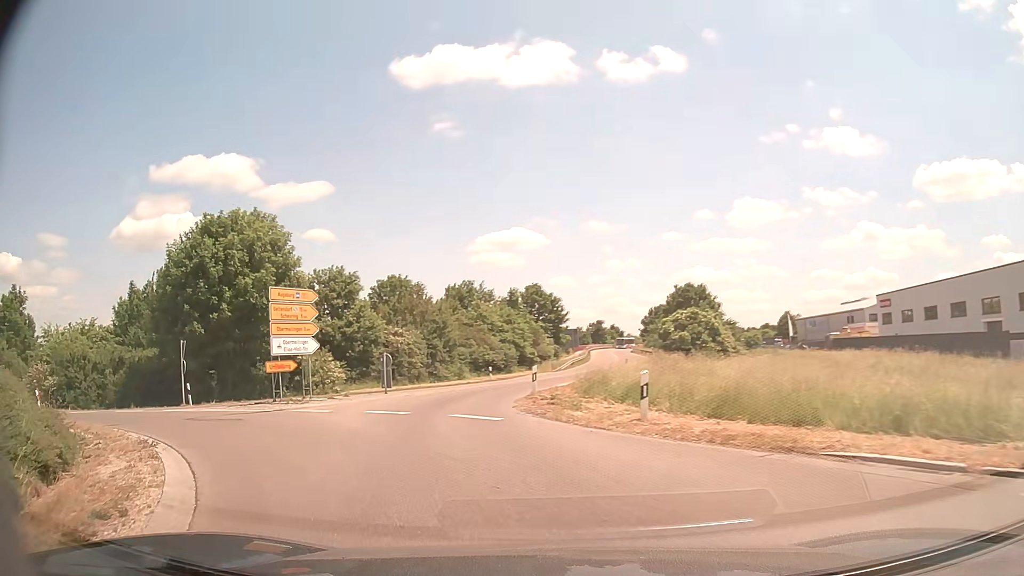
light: Day
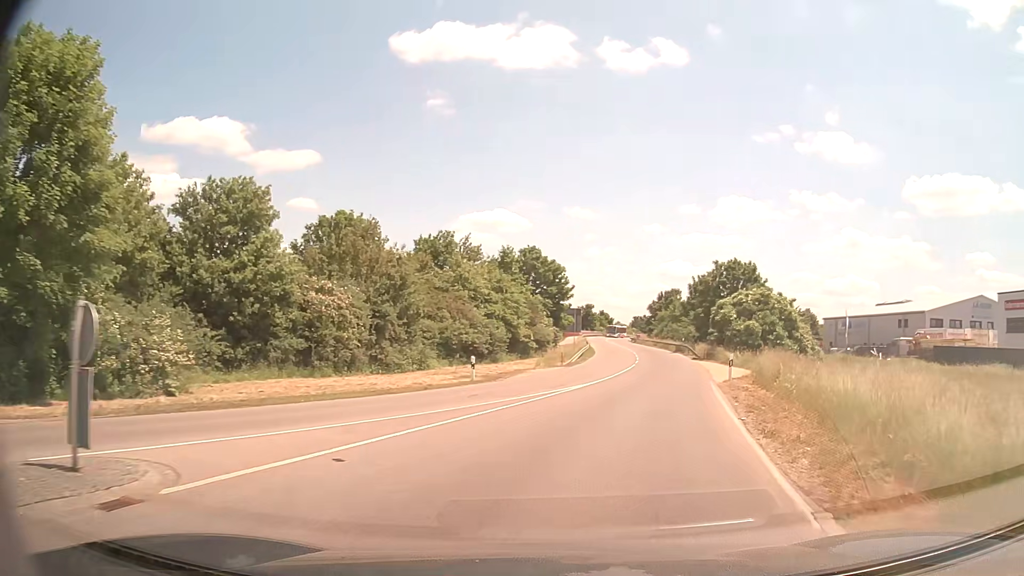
(-2.4, +21.7) m; +2°
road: secondary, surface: asphalt
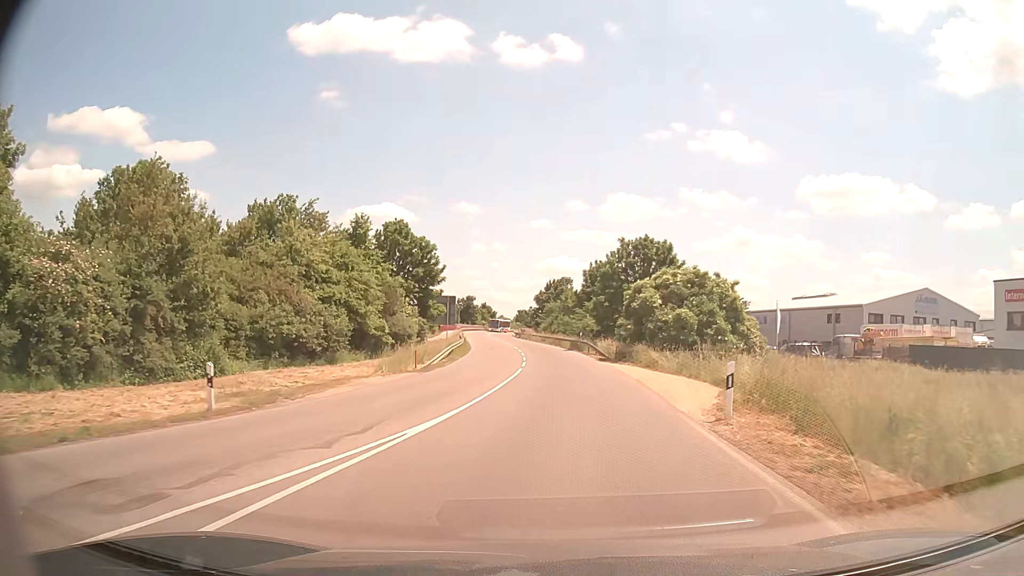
(+1.4, +13.1) m; +10°
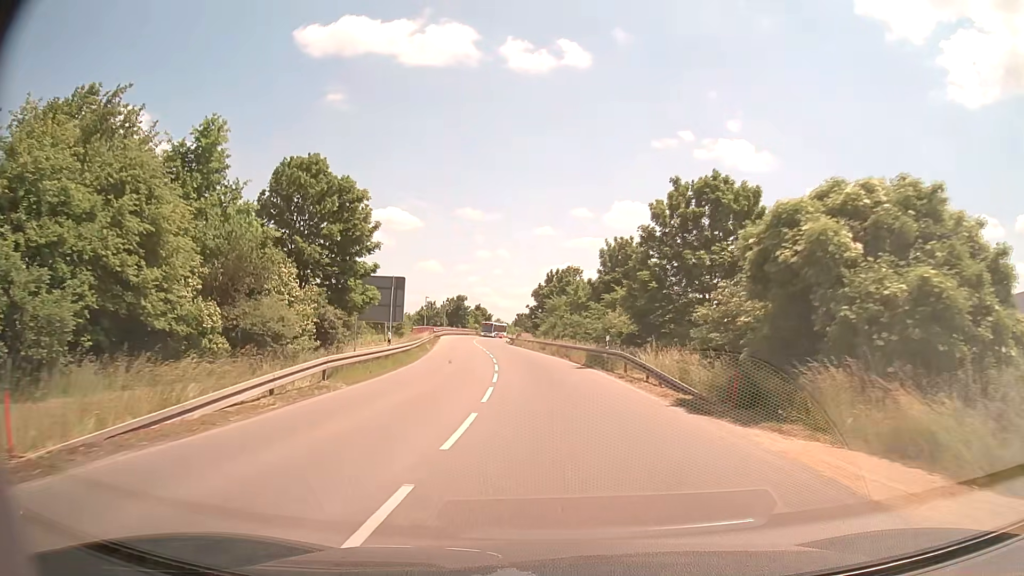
(+0.2, +23.6) m; 0°
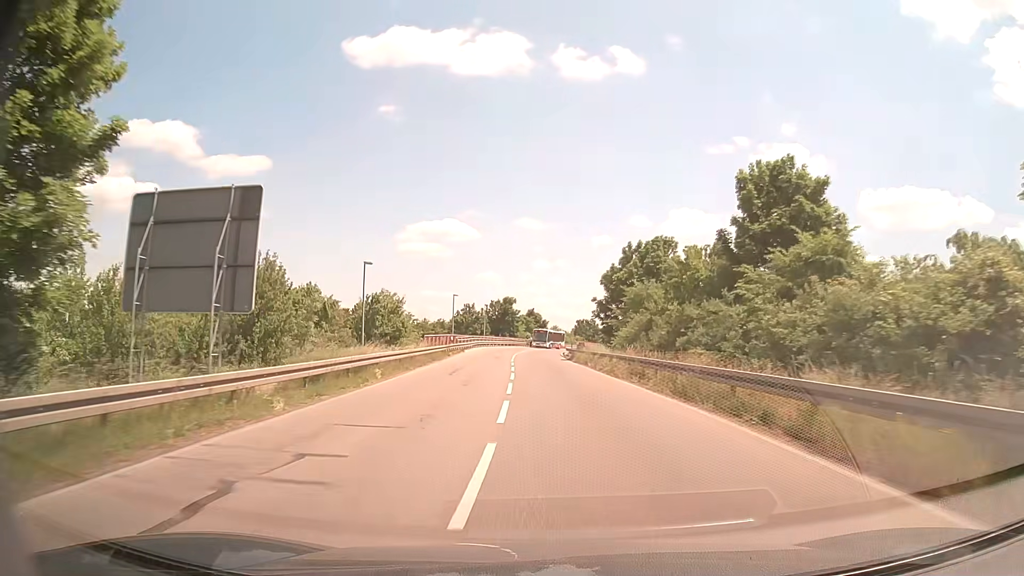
(-1.3, +27.6) m; -5°
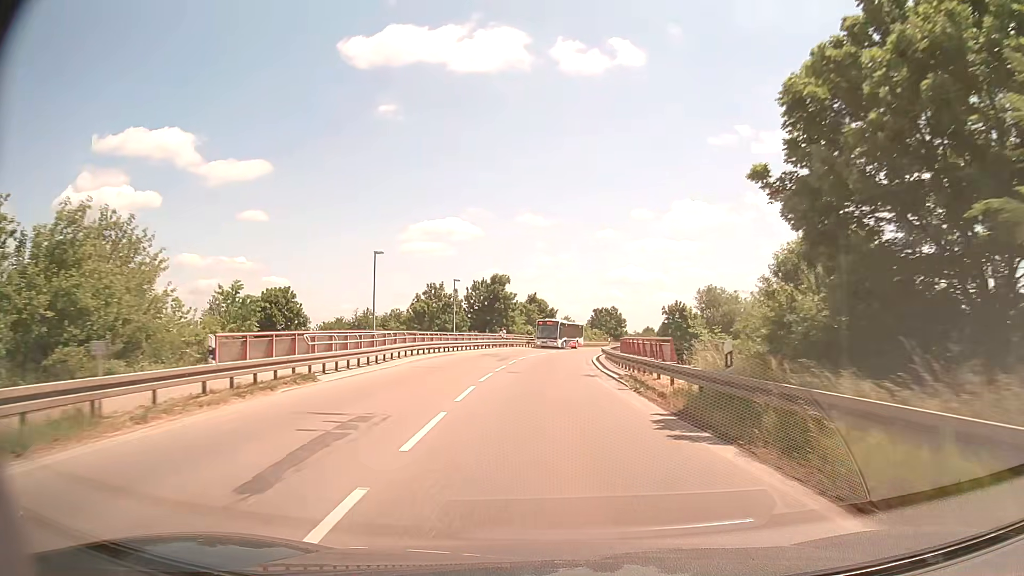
(-0.6, +38.7) m; -1°
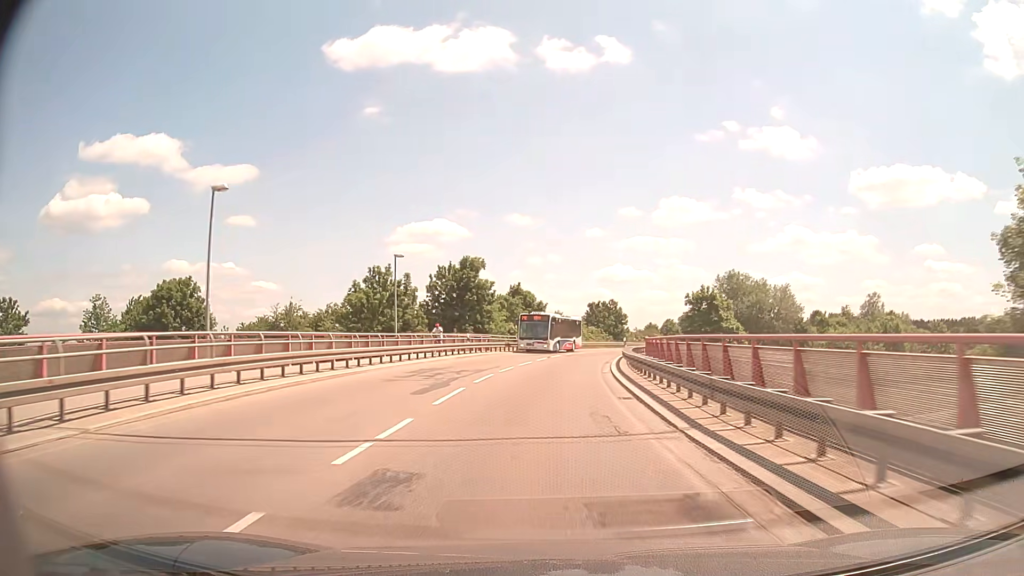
(+0.2, +18.8) m; +1°
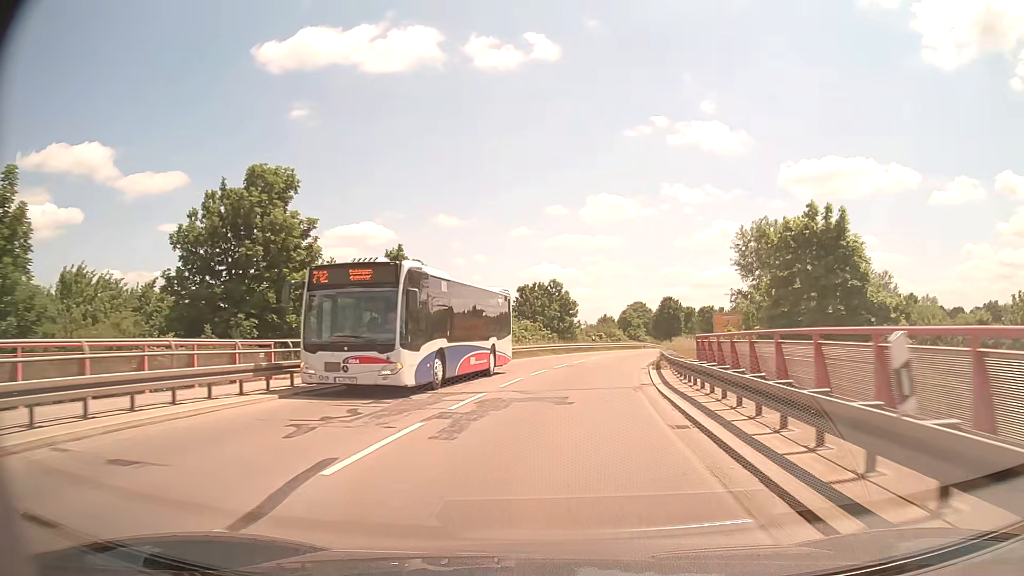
(+1.7, +35.9) m; +6°
(0, +10) (+1, +20) (+2, +30) (+4, +40) (+6, +50) (+9, +59) (+12, +69) (+16, +78) (+20, +87) (+25, +96) m
